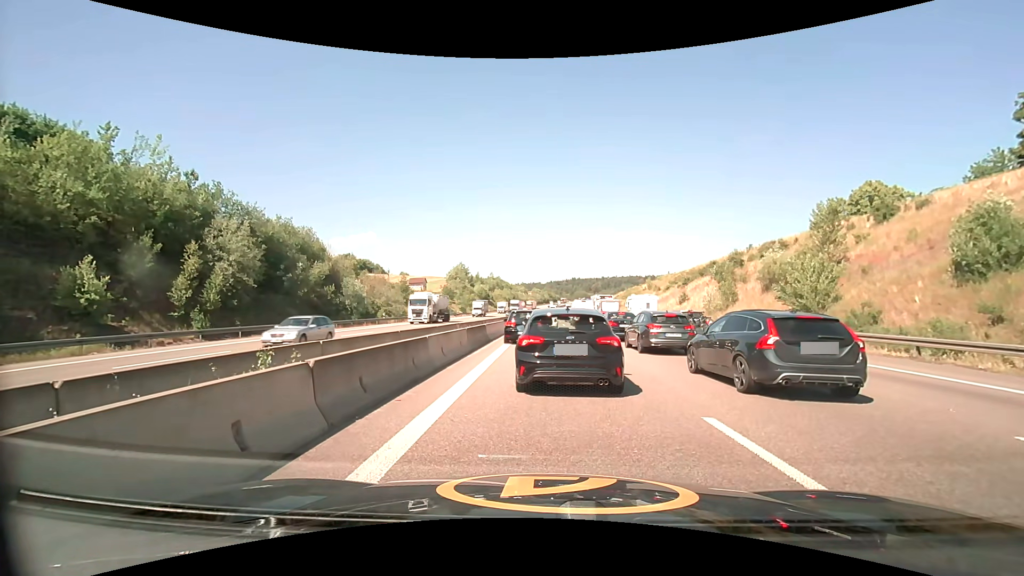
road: motorway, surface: asphalt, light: Day
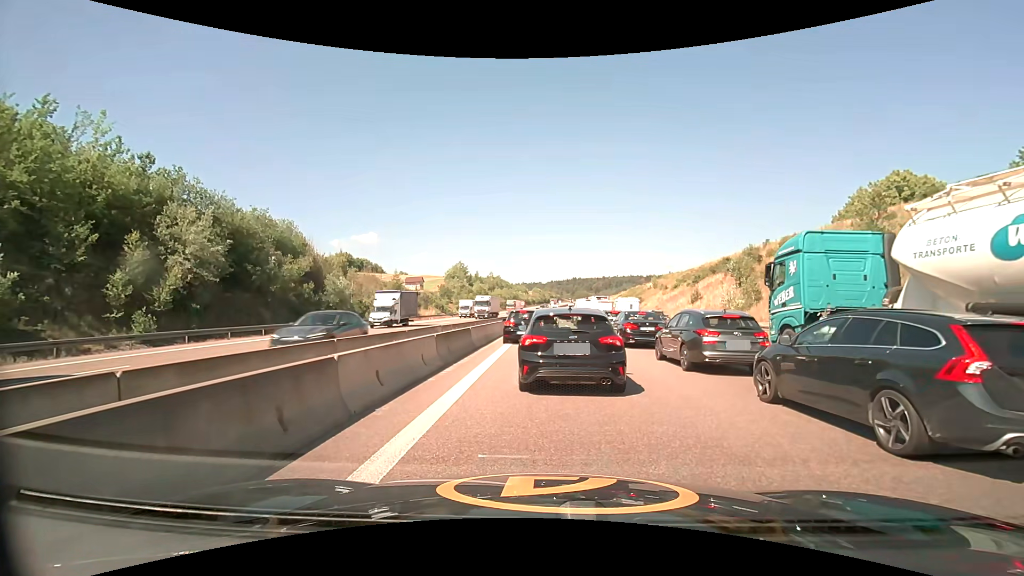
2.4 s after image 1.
(0.0, +5.4) m; +1°
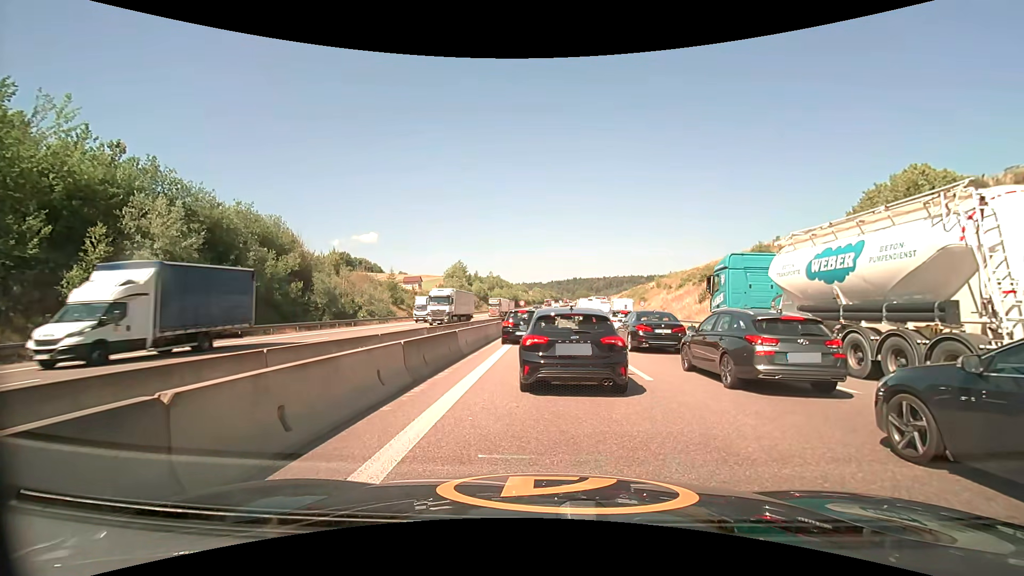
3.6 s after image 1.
(-0.1, +3.0) m; -1°
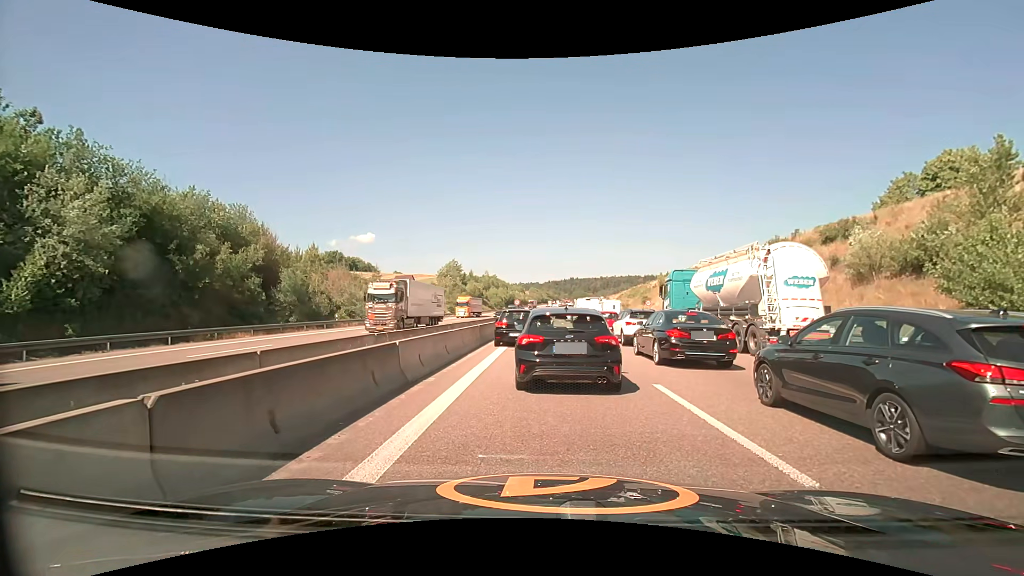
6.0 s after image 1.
(0.0, +6.1) m; 0°
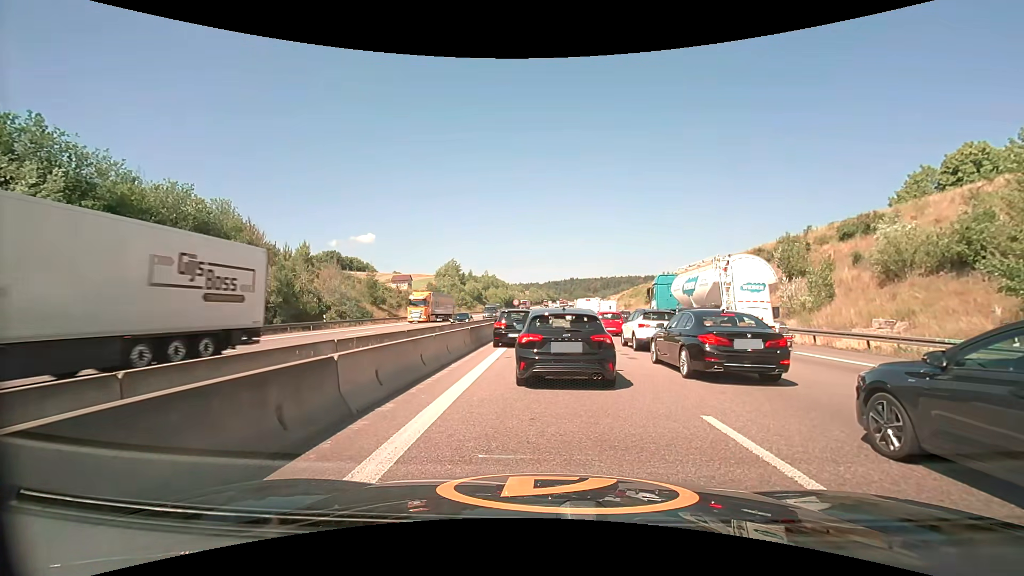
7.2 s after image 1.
(0.0, +2.8) m; 0°
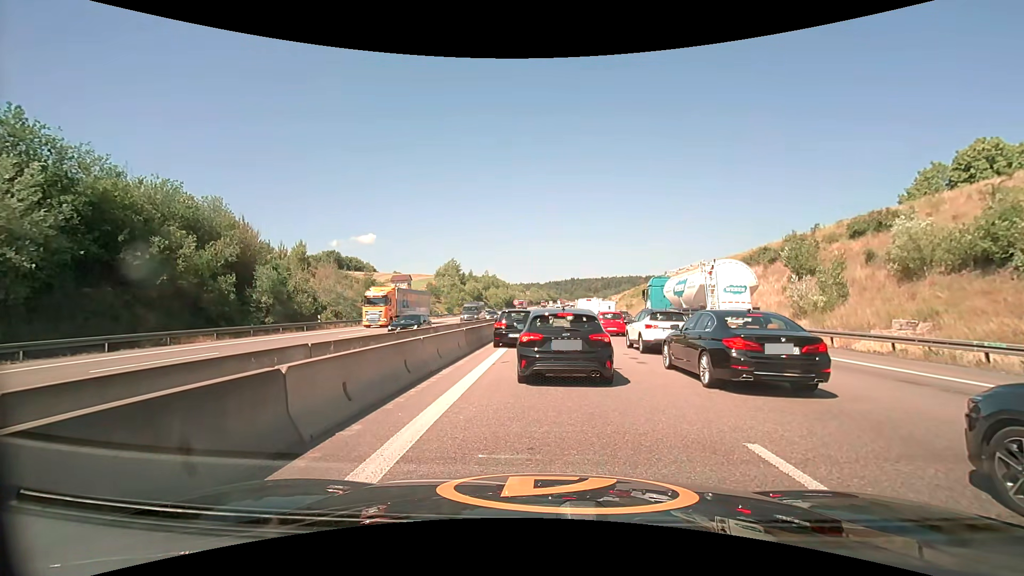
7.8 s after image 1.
(0.0, +1.4) m; -1°
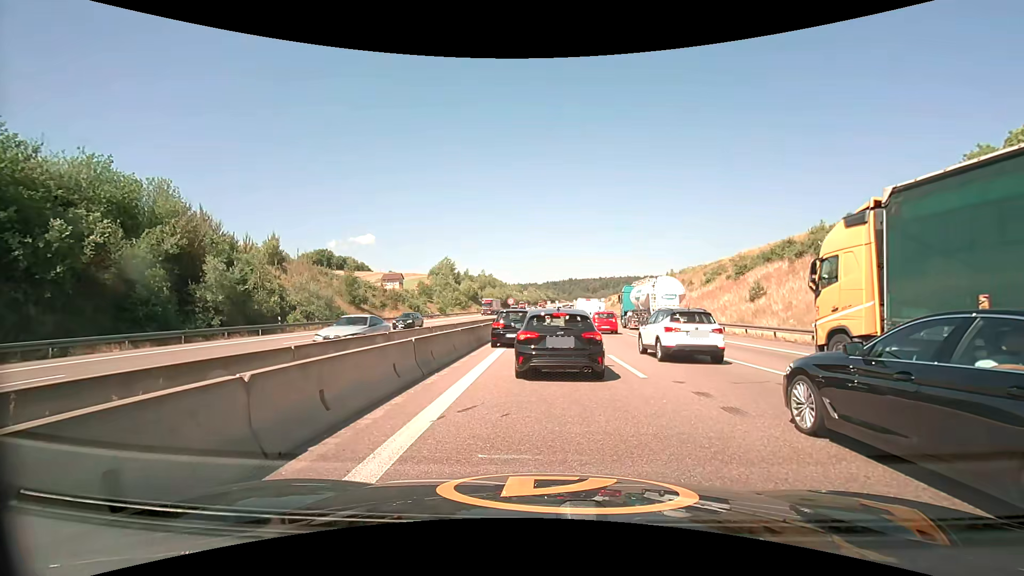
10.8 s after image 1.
(+0.2, +6.6) m; +2°
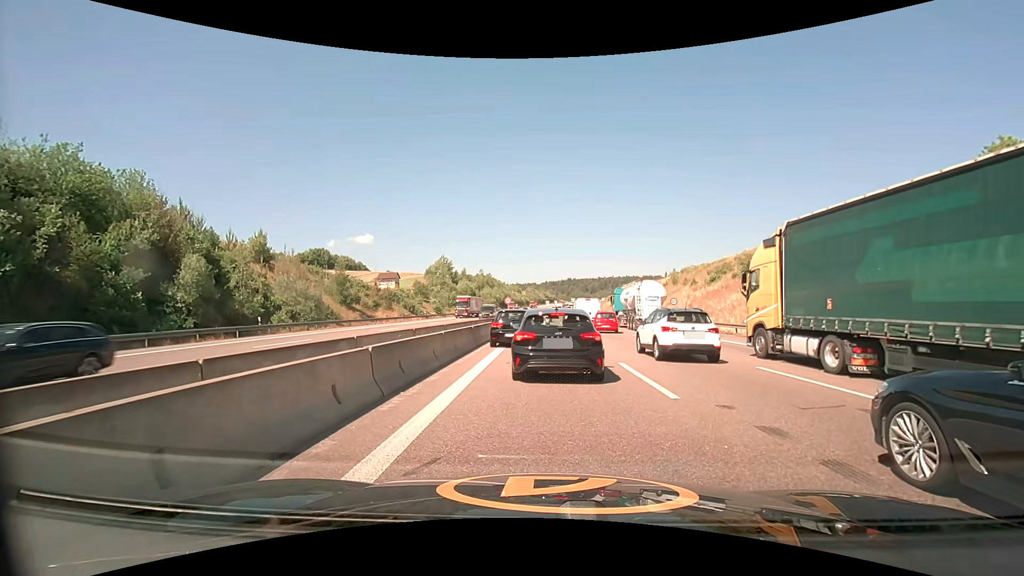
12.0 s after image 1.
(0.0, +2.6) m; 0°
(0, +10) (0, +20) (0, +30) (0, +40) (0, +50) (0, +60) (+1, +70) (+1, +80) (+1, +90) (+2, +100) m
